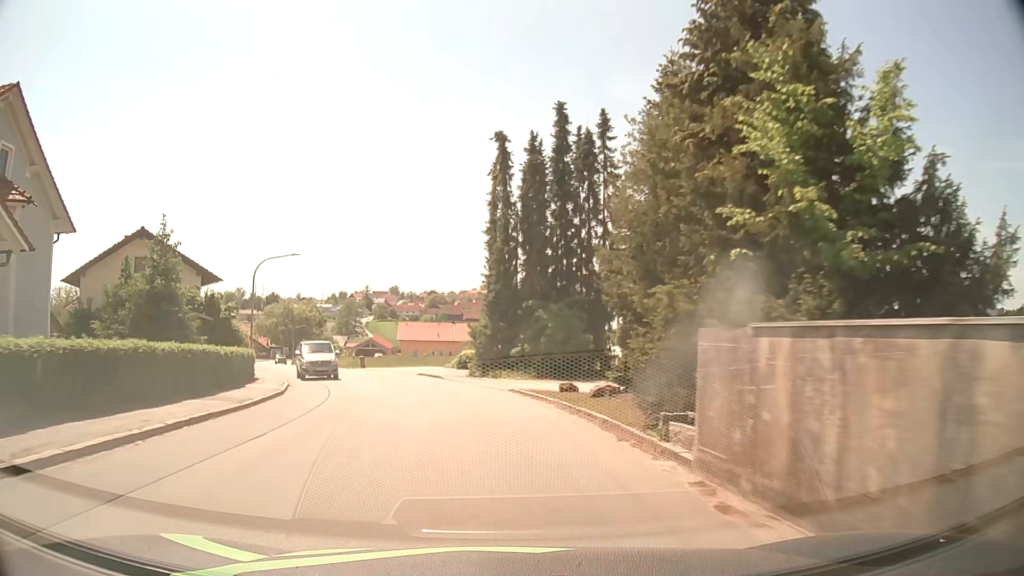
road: tertiary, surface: asphalt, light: Day
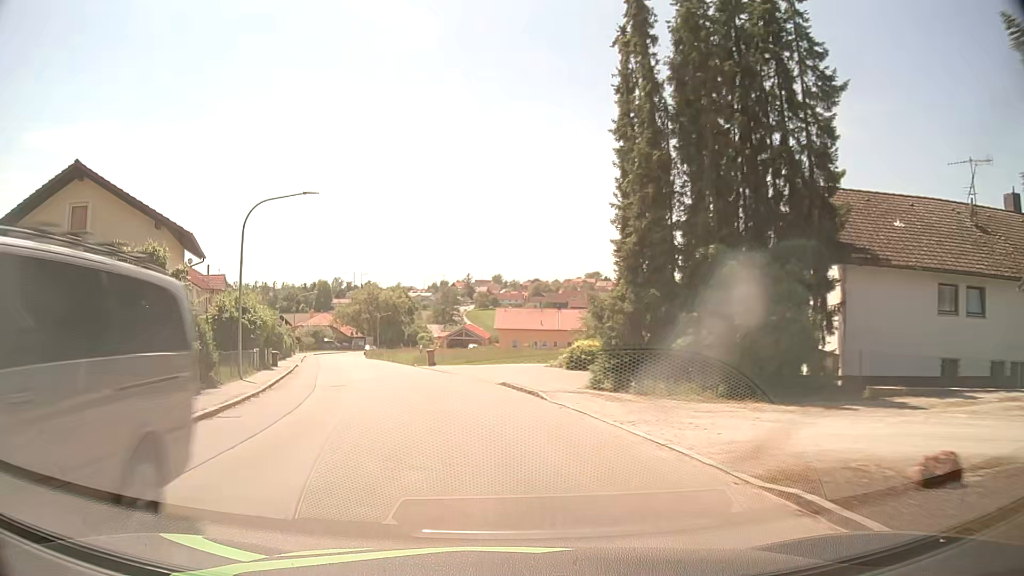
(-1.2, +15.4) m; -9°
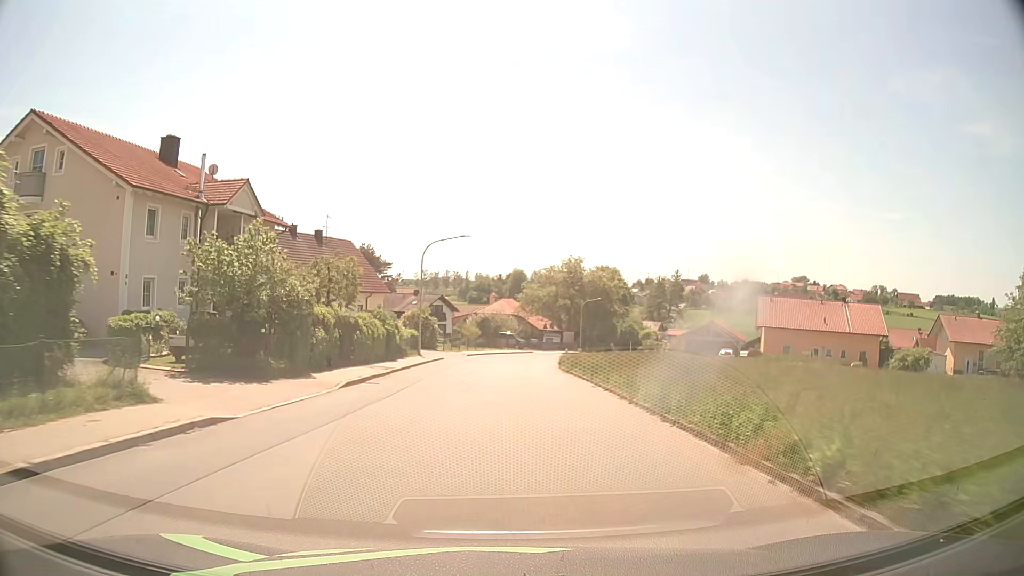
(-7.2, +37.6) m; -17°
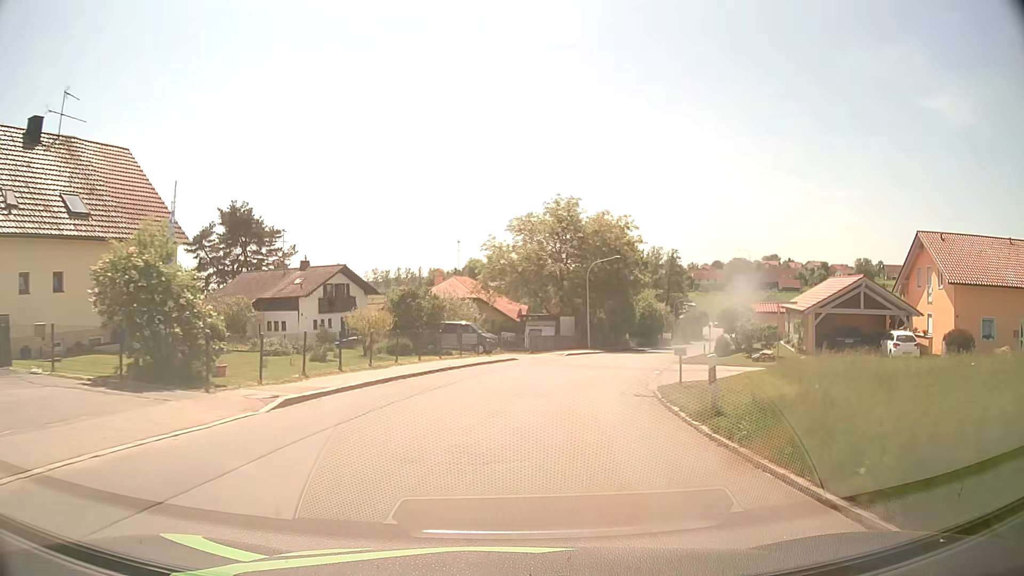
(+0.5, +38.3) m; +4°
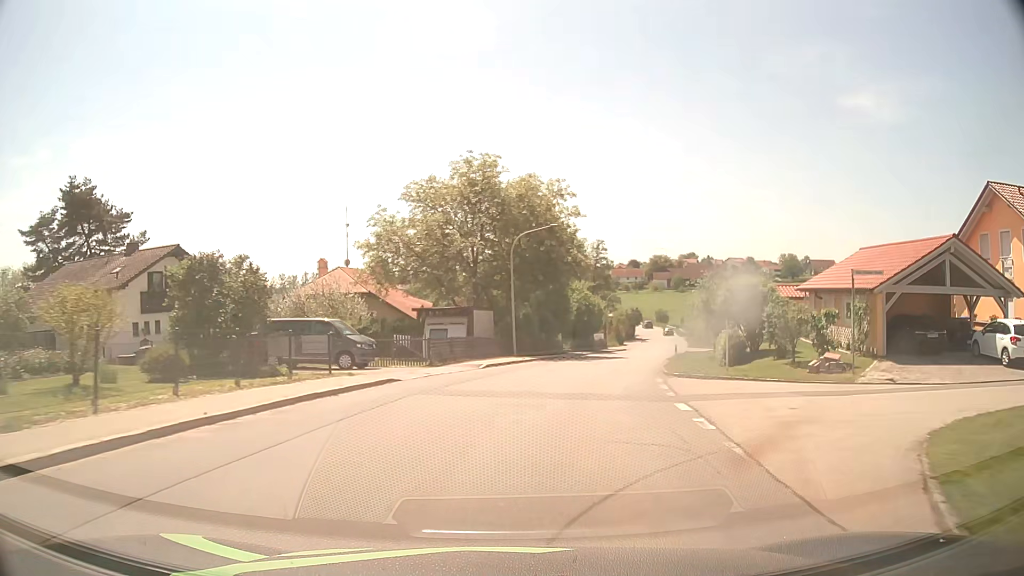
(+0.9, +15.3) m; +8°
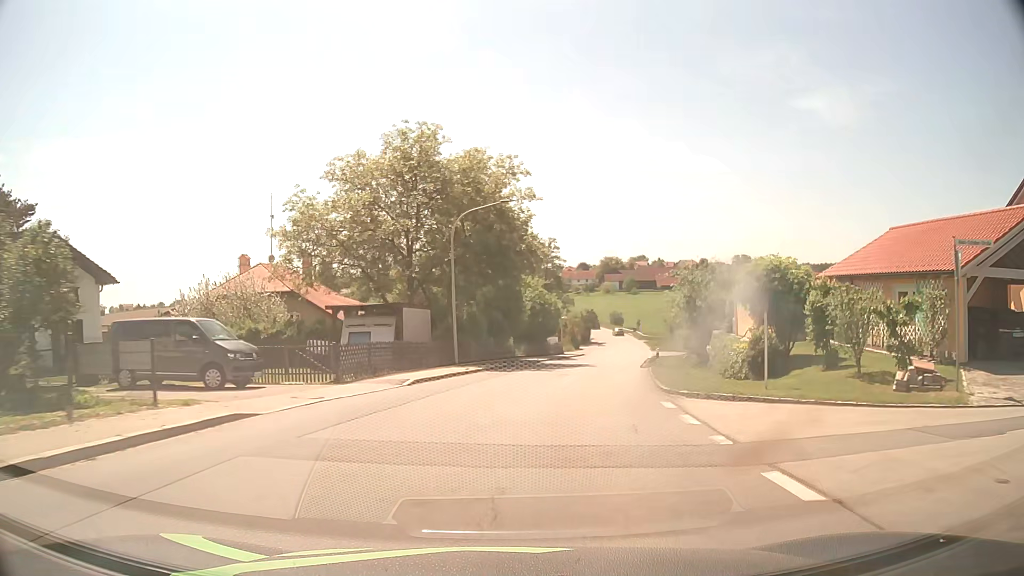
(+0.3, +7.6) m; +4°
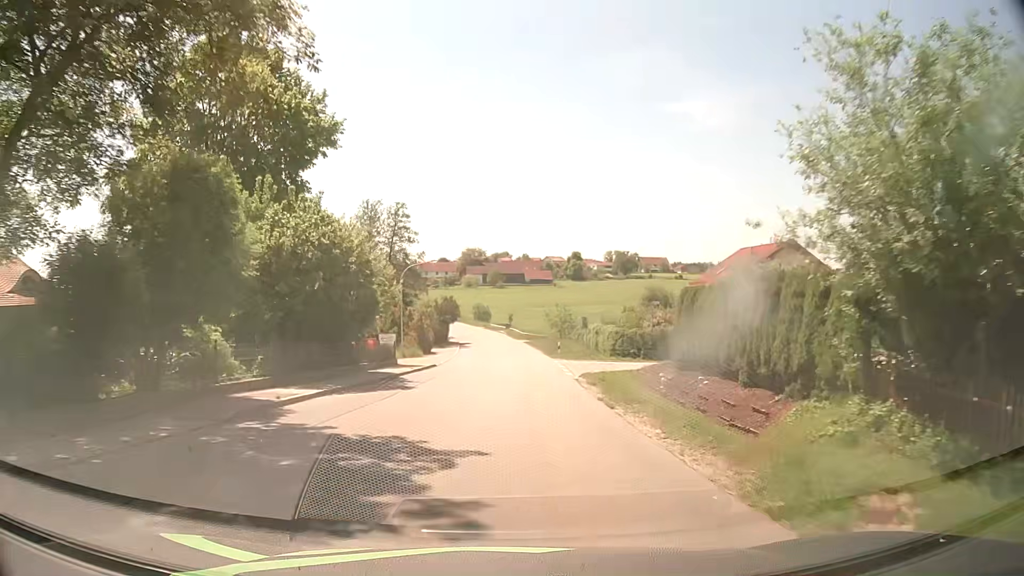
(+3.7, +30.1) m; +12°
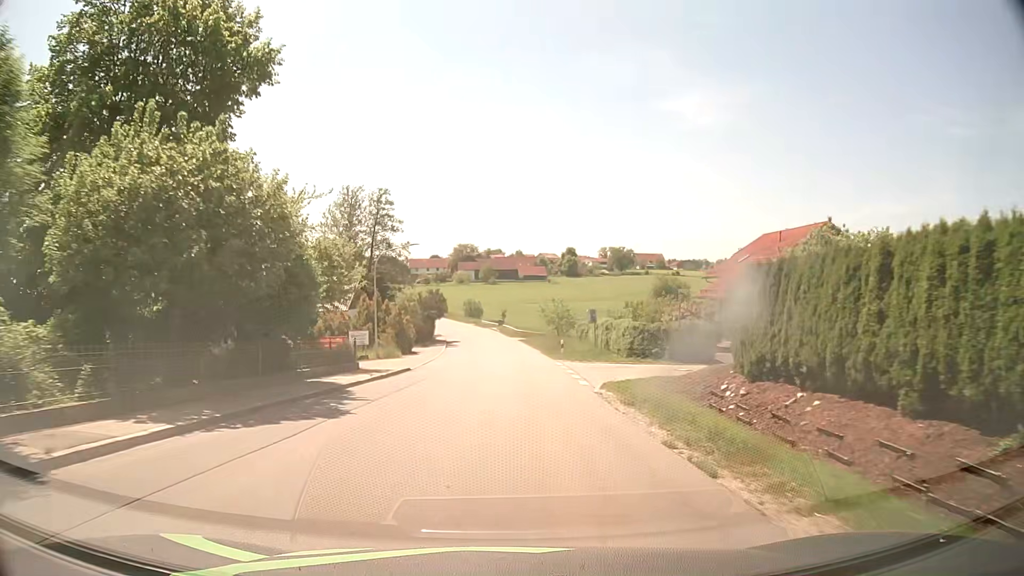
(+0.1, +7.6) m; +1°
(0, +10) (0, +20) (0, +30) (0, +40) (0, +50) (-1, +60) (-2, +70) (-3, +80) (-5, +90) (-7, +99) m
